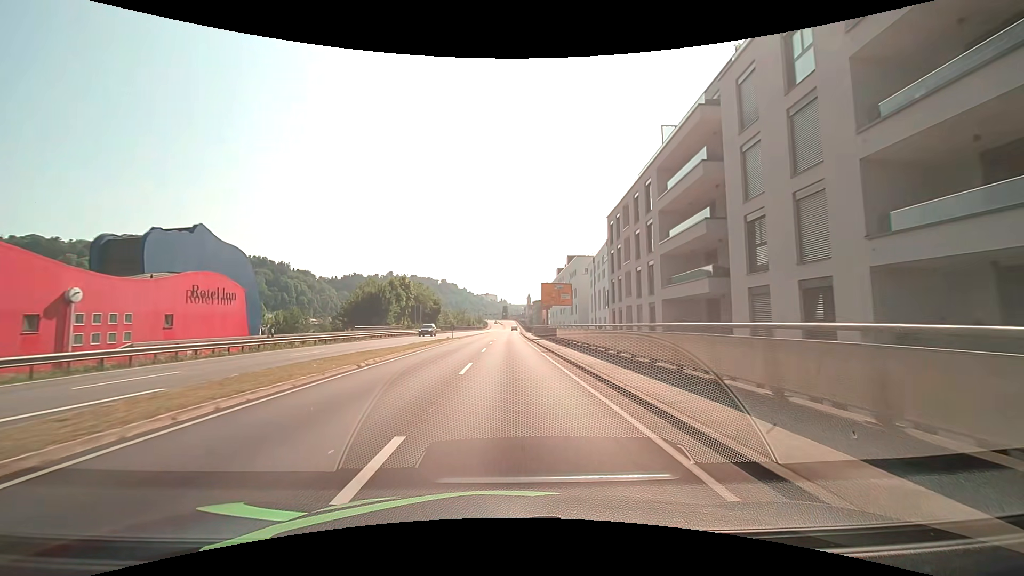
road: primary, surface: asphalt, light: Day
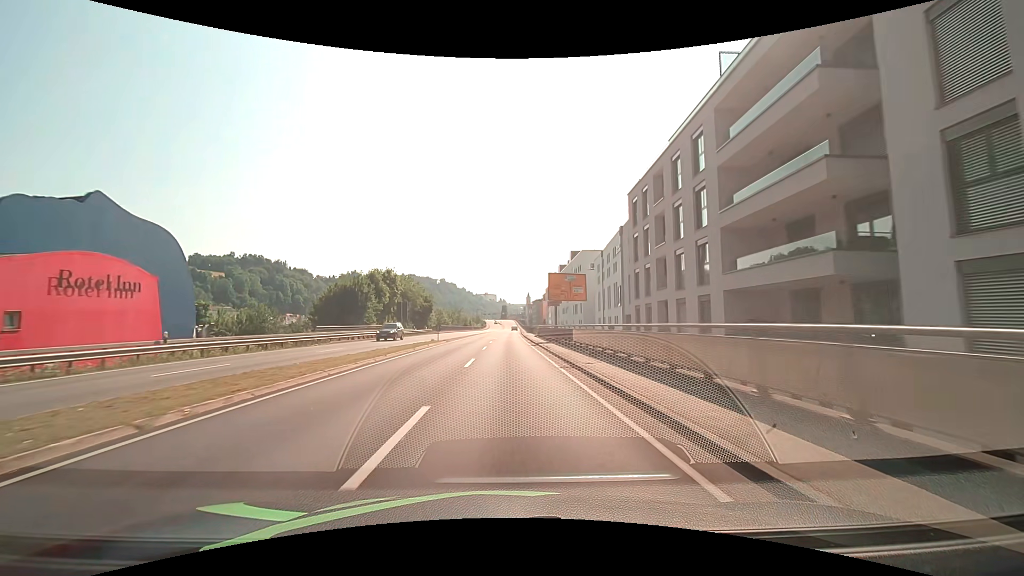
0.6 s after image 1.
(0.0, +9.7) m; 0°
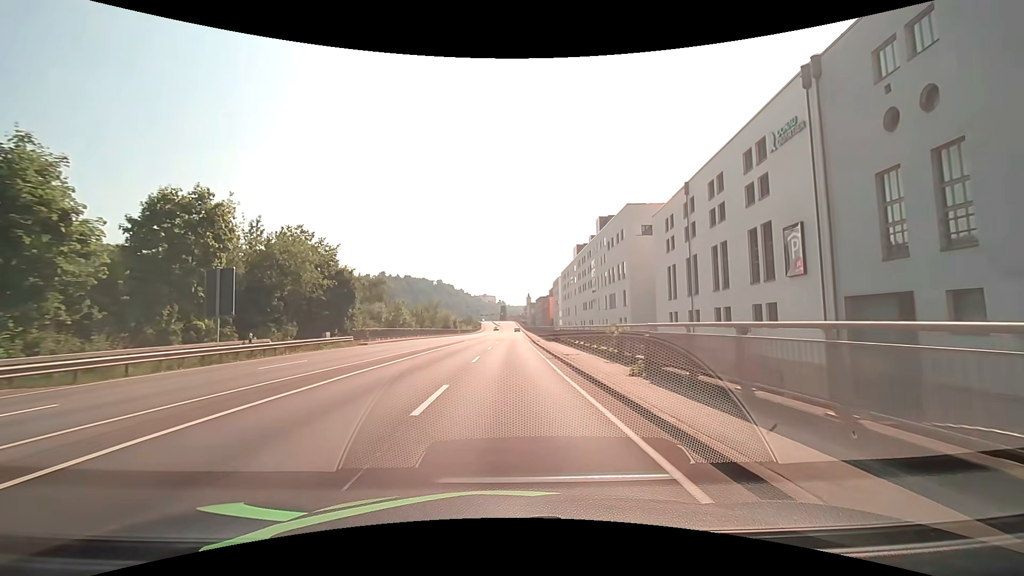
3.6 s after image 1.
(0.0, +44.4) m; 0°
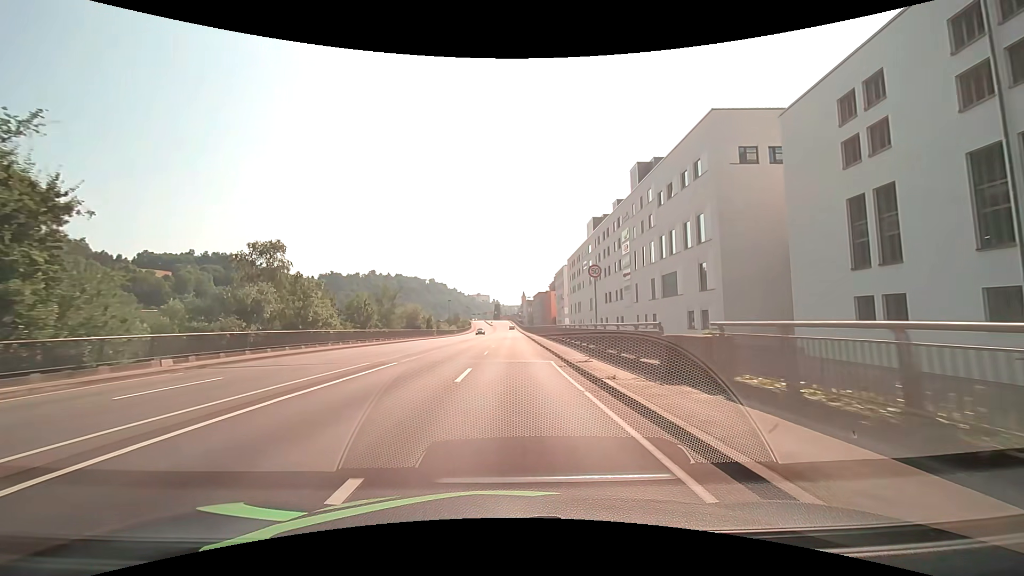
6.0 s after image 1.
(+0.1, +31.1) m; +1°
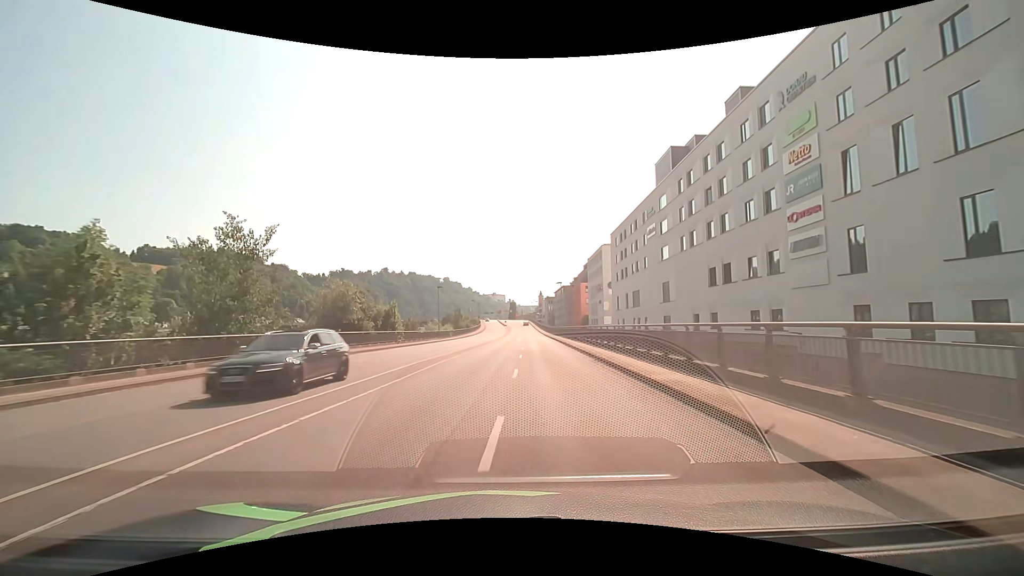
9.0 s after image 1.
(-0.5, +37.9) m; -2°
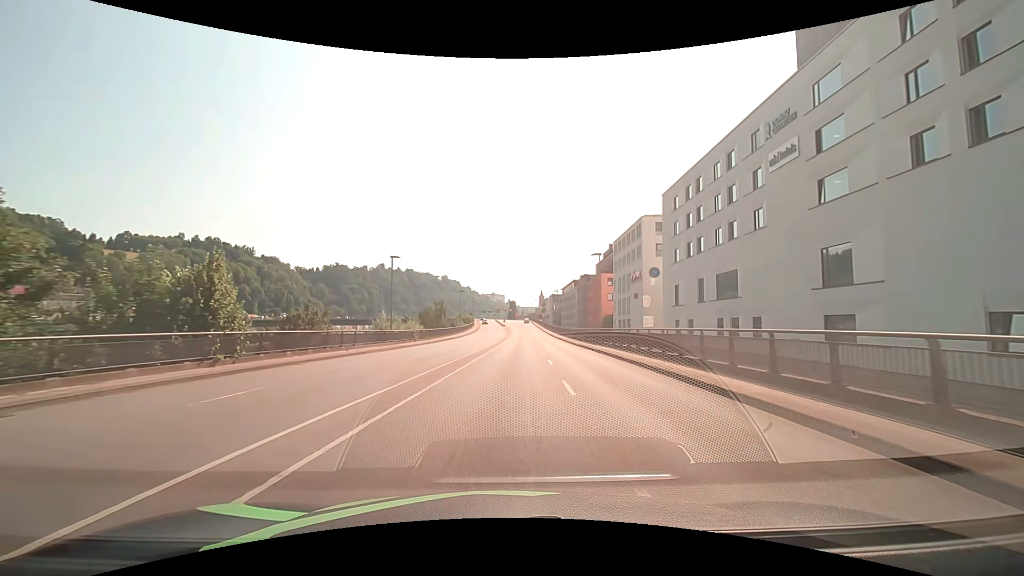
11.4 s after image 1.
(-0.1, +30.5) m; 0°
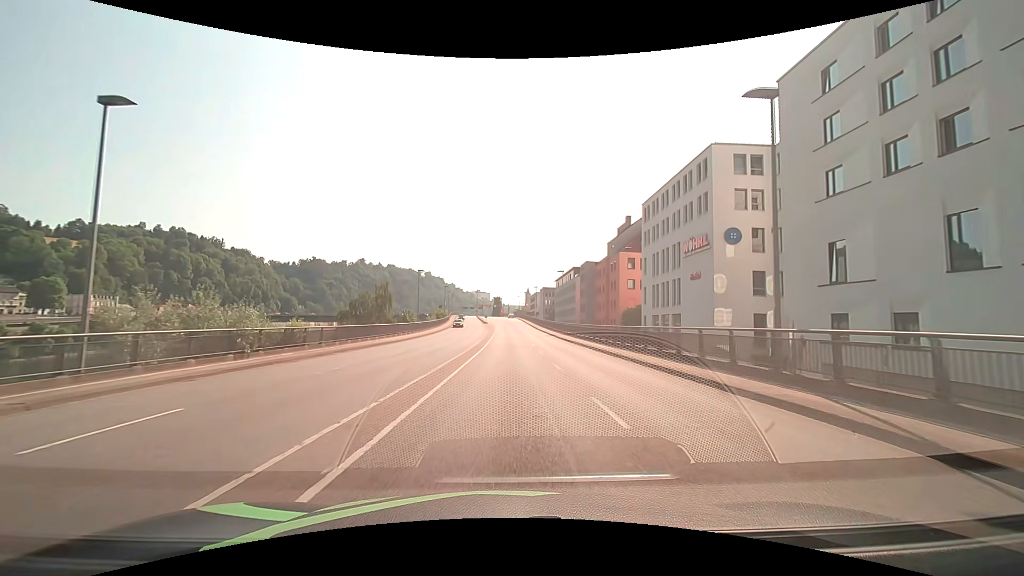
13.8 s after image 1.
(+0.4, +30.5) m; +2°
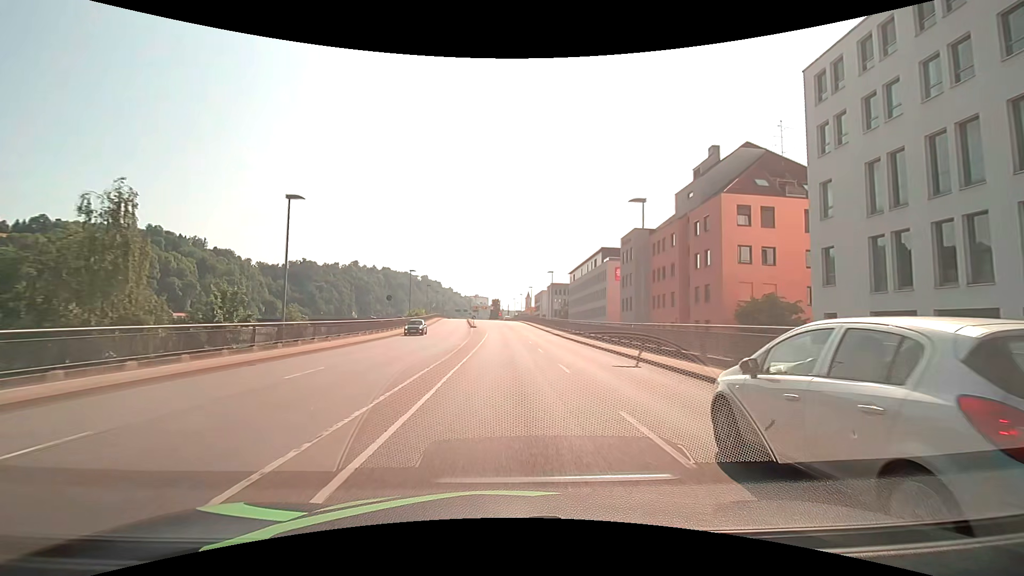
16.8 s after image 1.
(+0.1, +38.1) m; 0°
(0, +10) (0, +20) (0, +30) (0, +40) (0, +50) (0, +60) (0, +70) (0, +80) (-1, +90) (-1, +100) m
